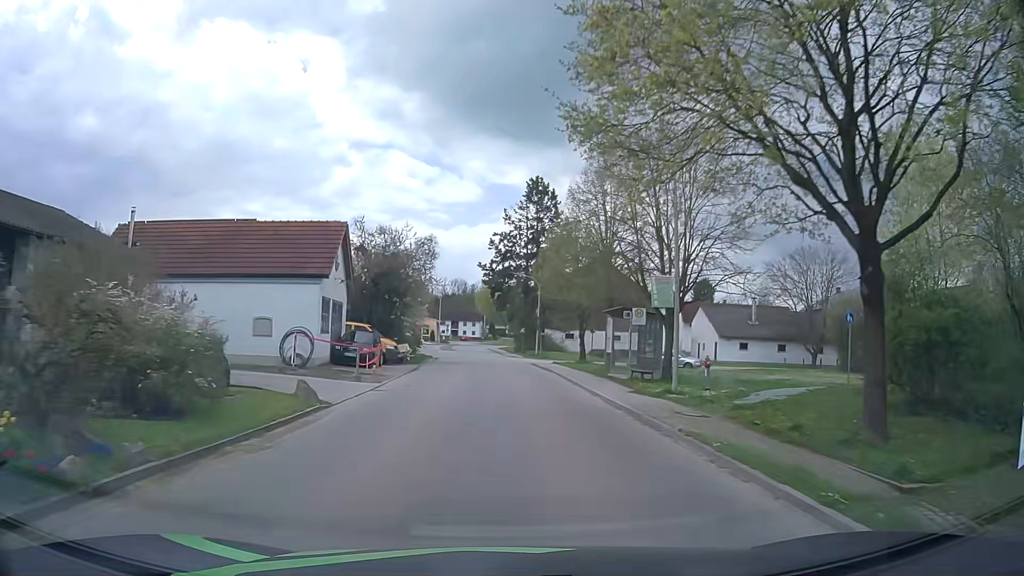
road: tertiary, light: Day
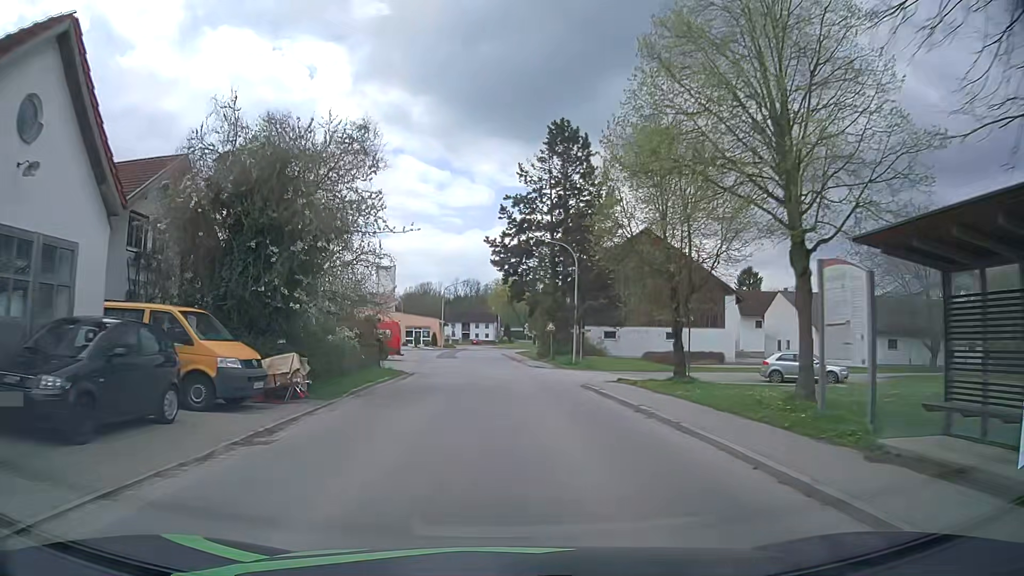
(-0.3, +20.9) m; -2°
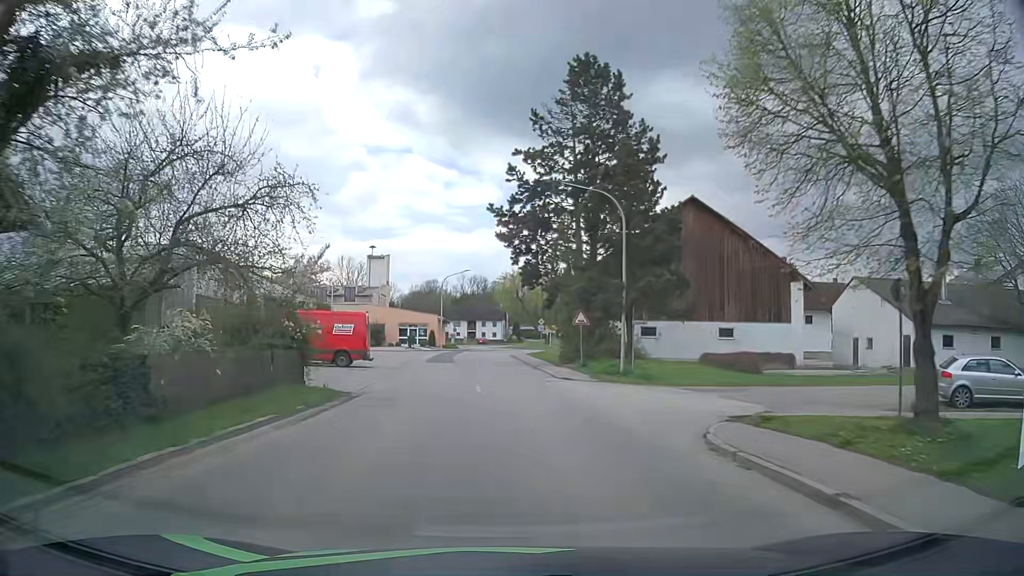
(-0.1, +13.3) m; 0°
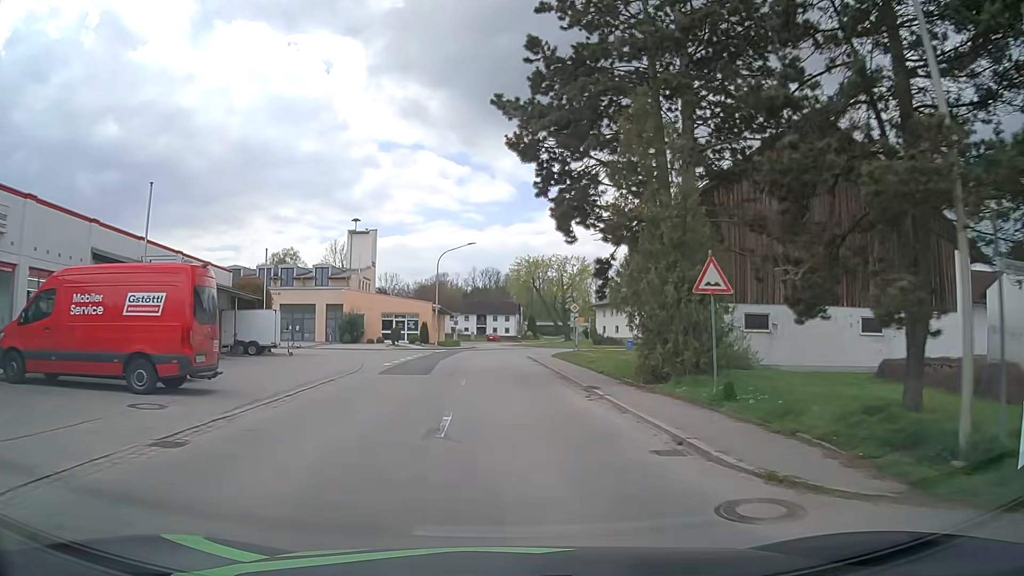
(-0.2, +19.3) m; -1°
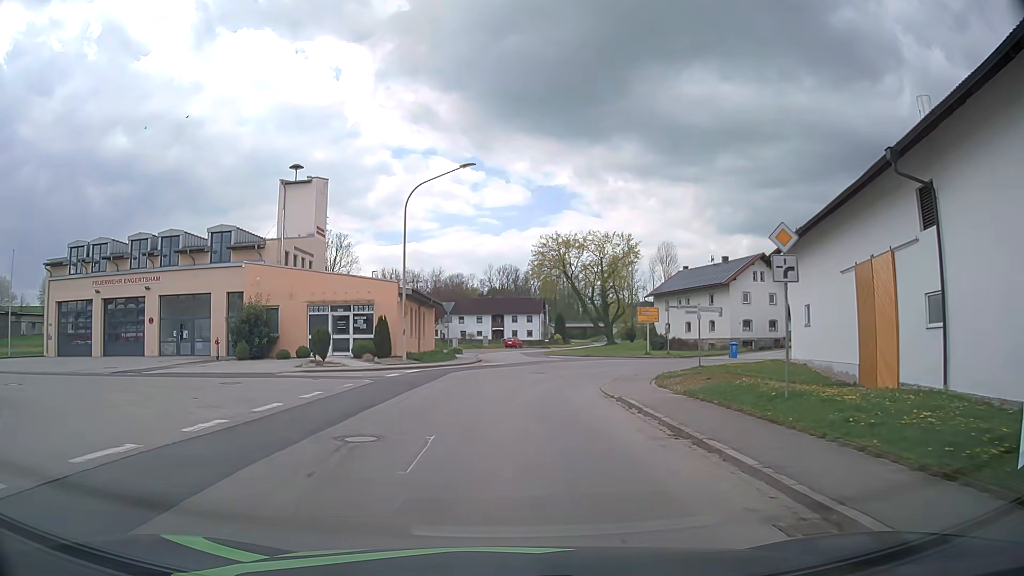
(-0.5, +29.0) m; -2°
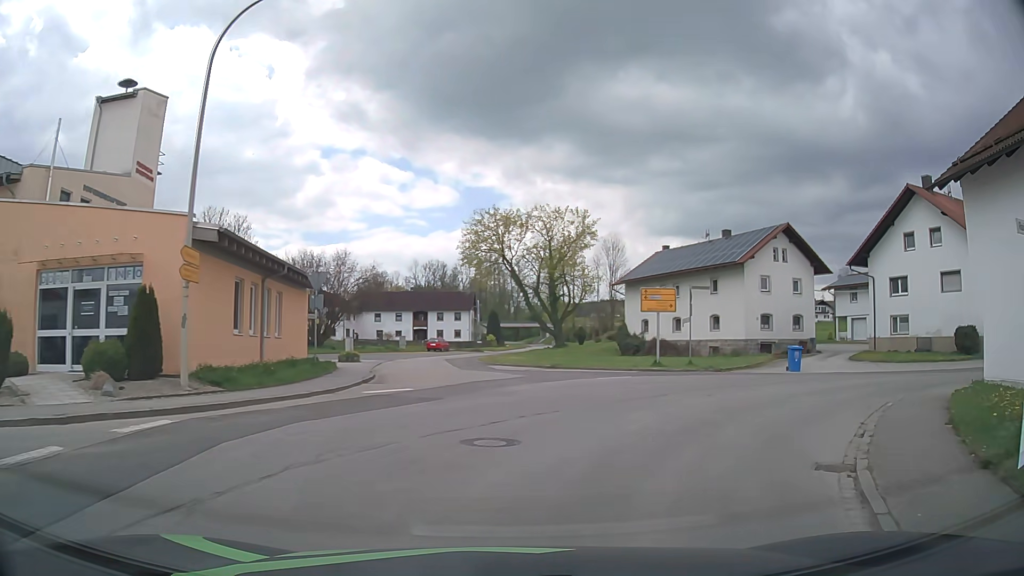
(+0.3, +18.4) m; +6°
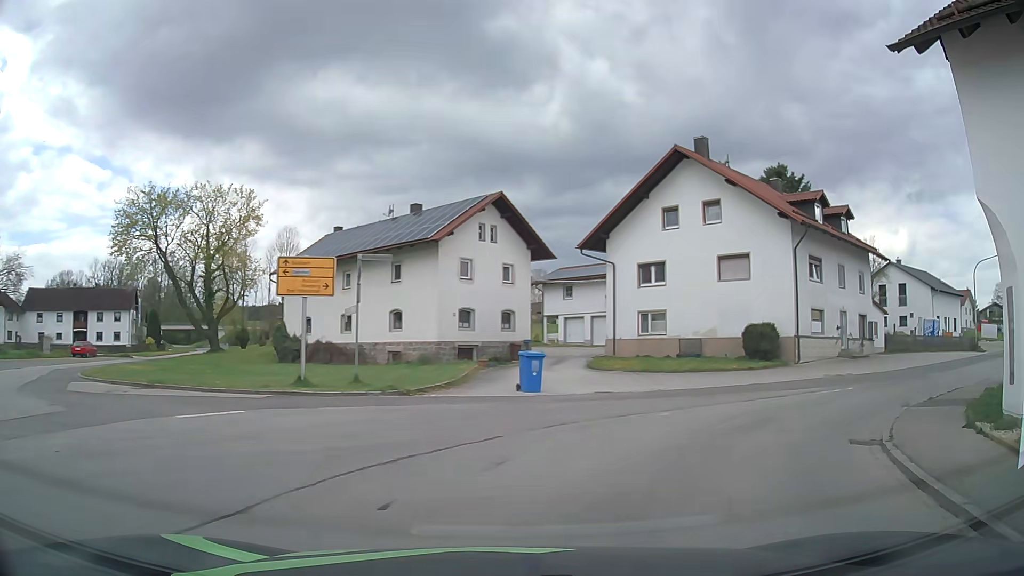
(+2.4, +10.7) m; +26°
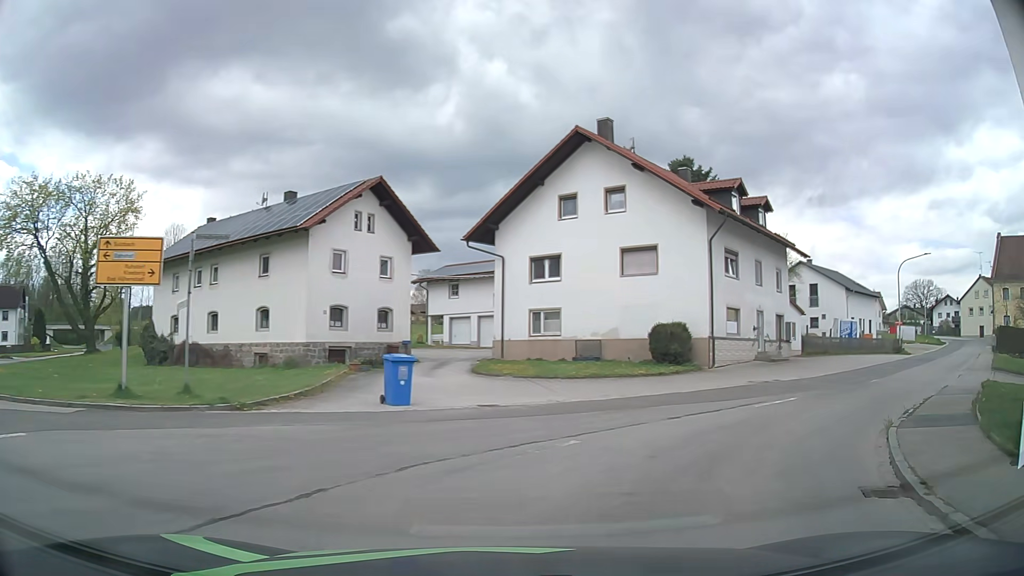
(+0.3, +3.5) m; +10°
(+2, +10) (+9, +17) (+16, +24) (+23, +31) (+30, +38) (+37, +45) (+44, +52) (+51, +59) (+59, +66) (+67, +72) m
